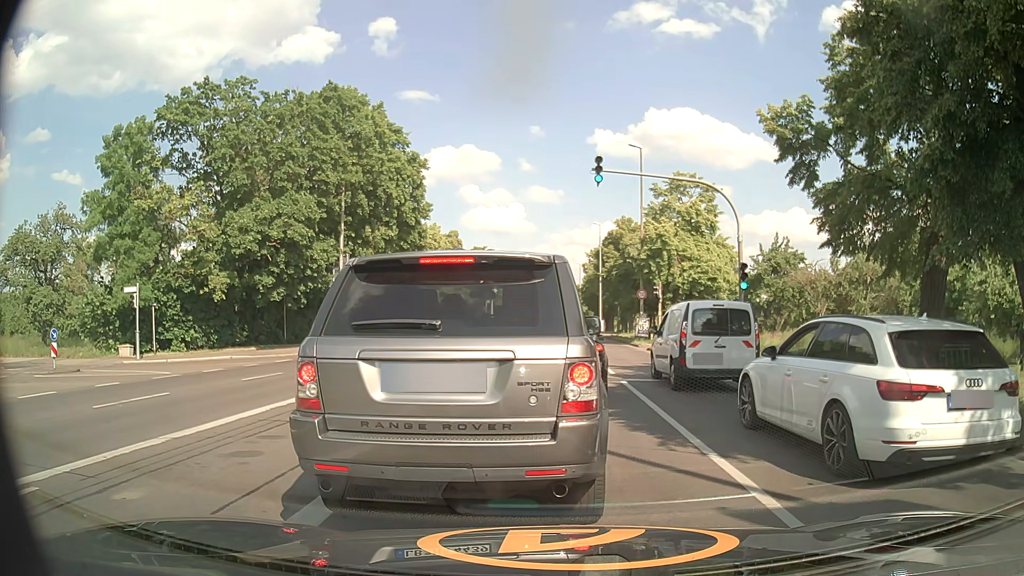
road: primary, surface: asphalt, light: Day
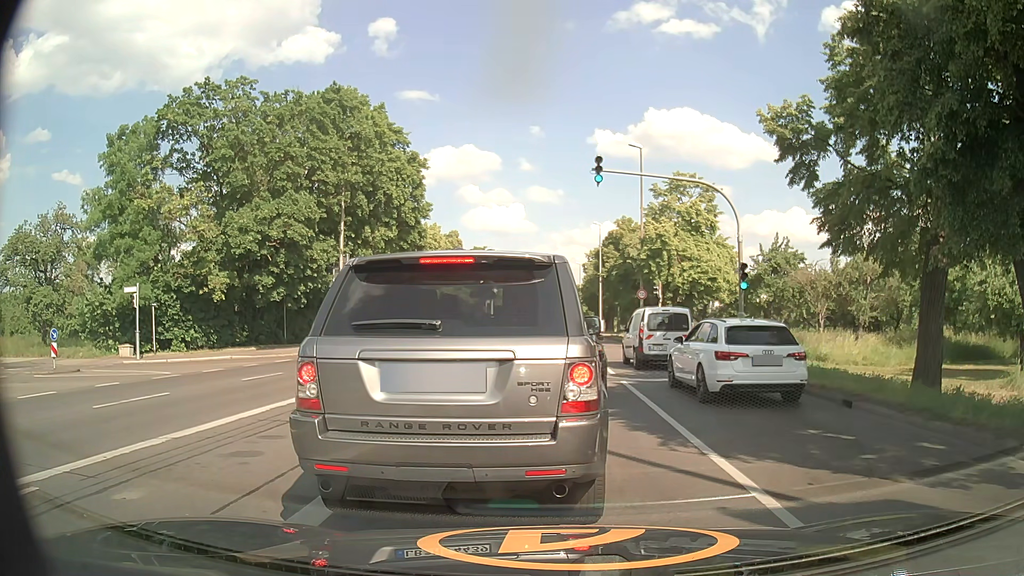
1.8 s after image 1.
(0.0, 0.0) m; 0°
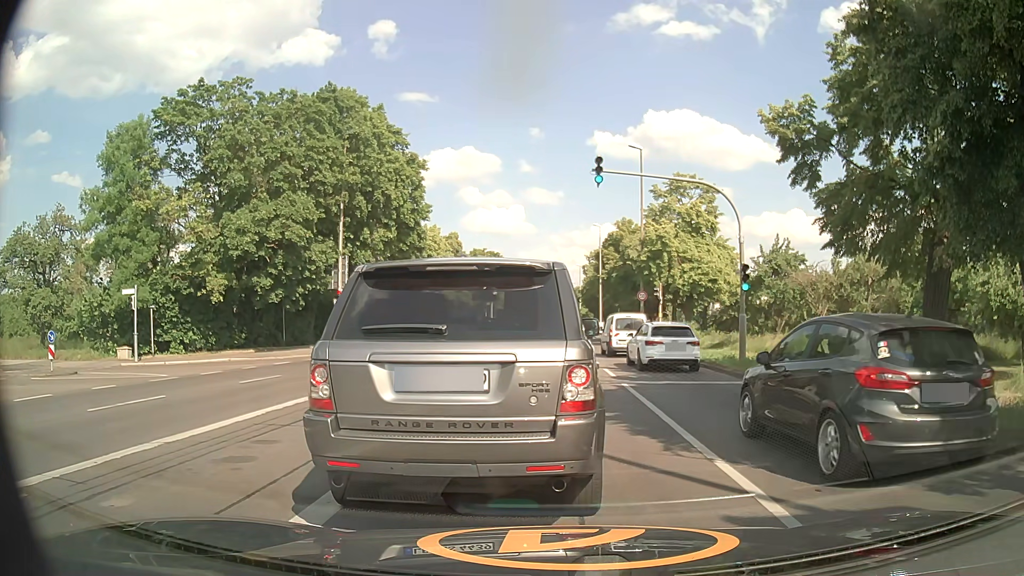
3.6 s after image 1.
(0.0, +0.1) m; 0°
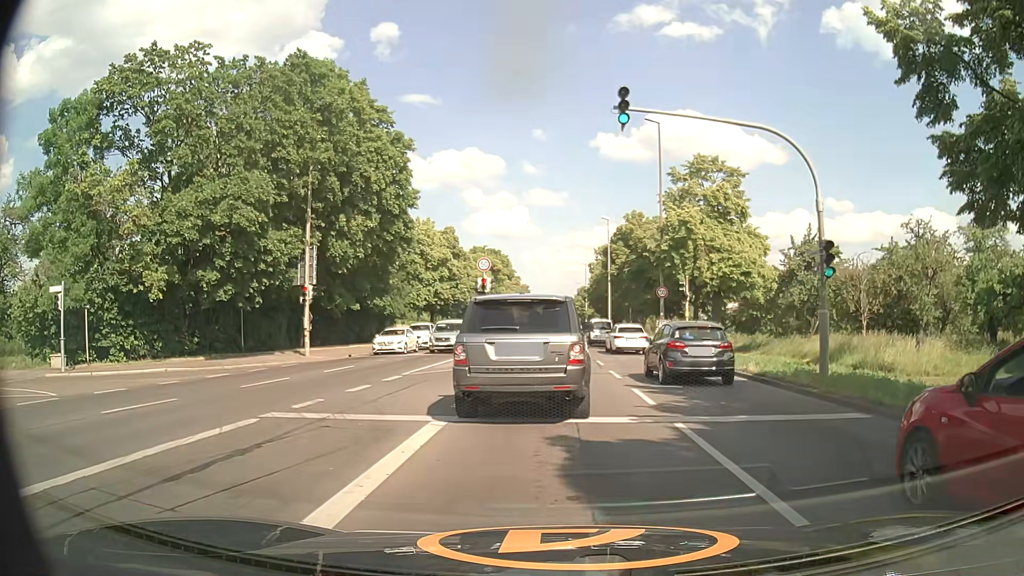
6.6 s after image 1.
(0.0, +6.4) m; 0°
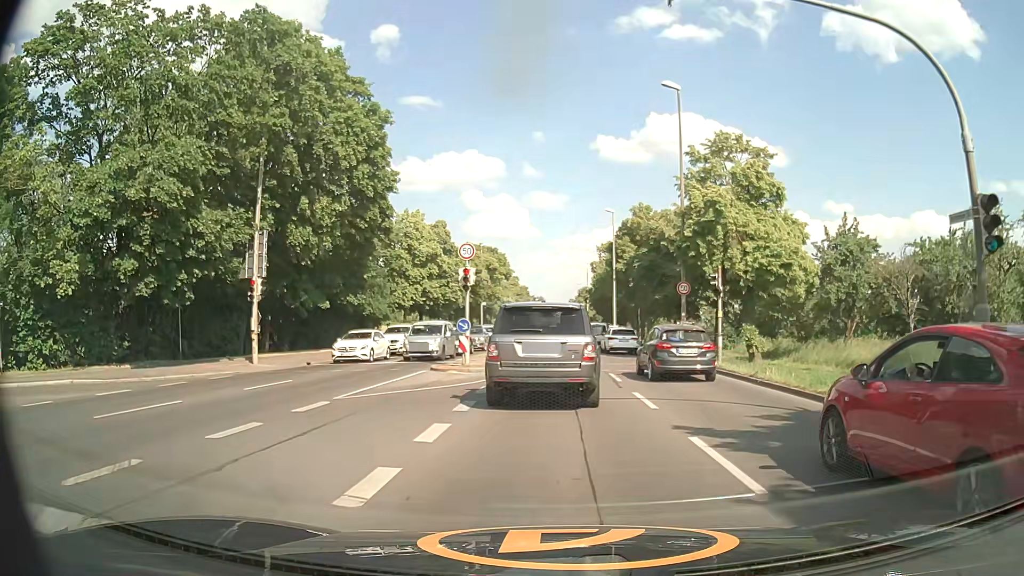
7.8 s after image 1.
(0.0, +6.3) m; 0°
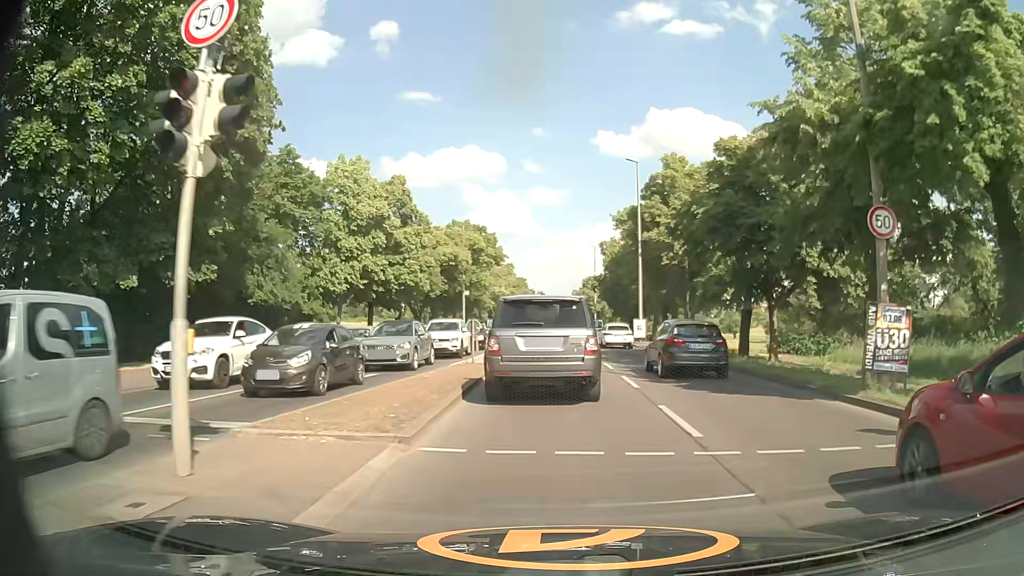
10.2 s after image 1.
(-0.1, +19.3) m; 0°
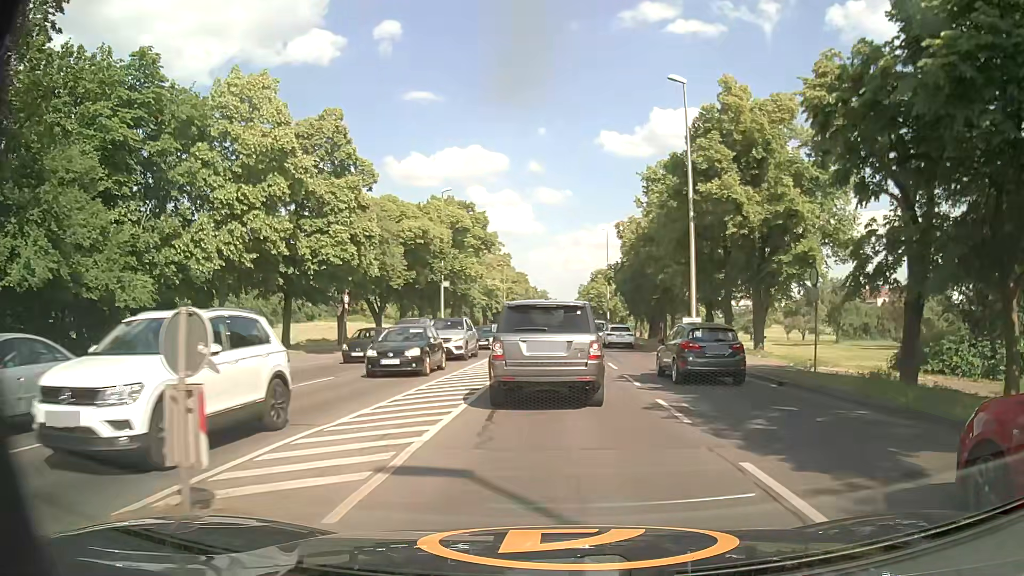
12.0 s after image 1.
(-0.2, +16.5) m; -1°
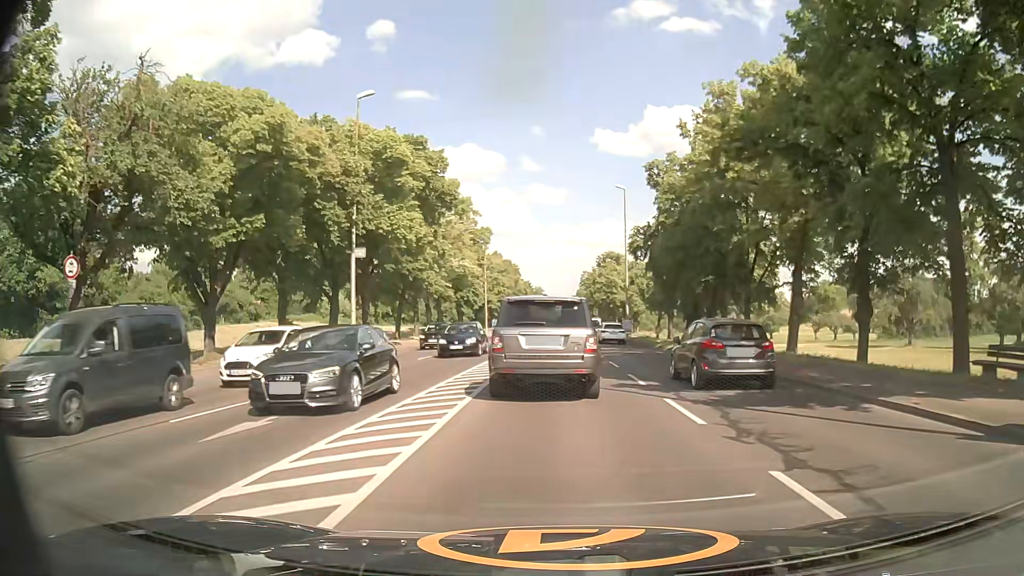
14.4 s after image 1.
(+0.3, +24.6) m; +1°
(0, +10) (0, +20) (0, +30) (0, +40) (0, +50) (0, +60) (0, +70) (0, +80) (0, +90) (+1, +100) m
